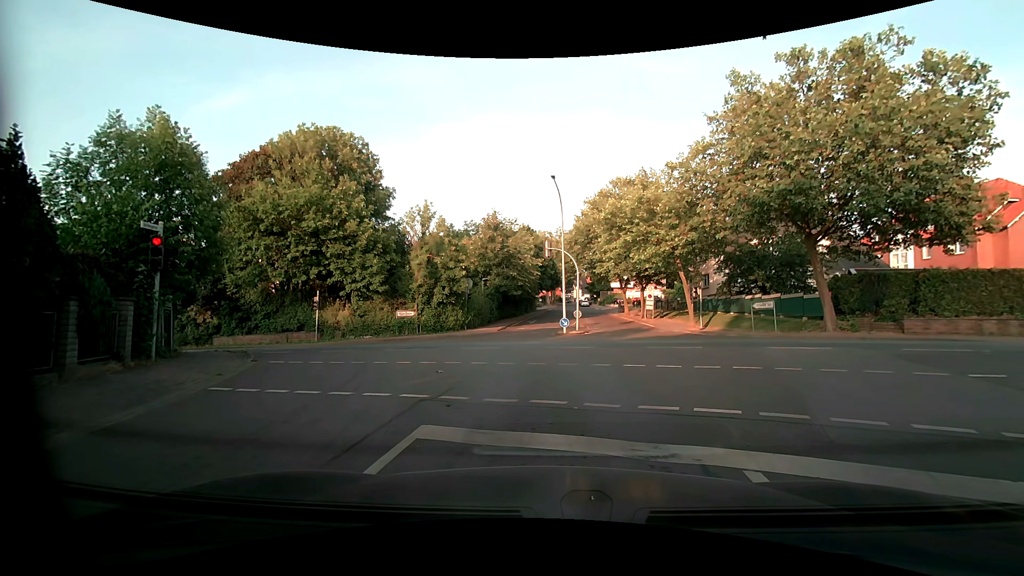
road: residential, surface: asphalt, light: Day
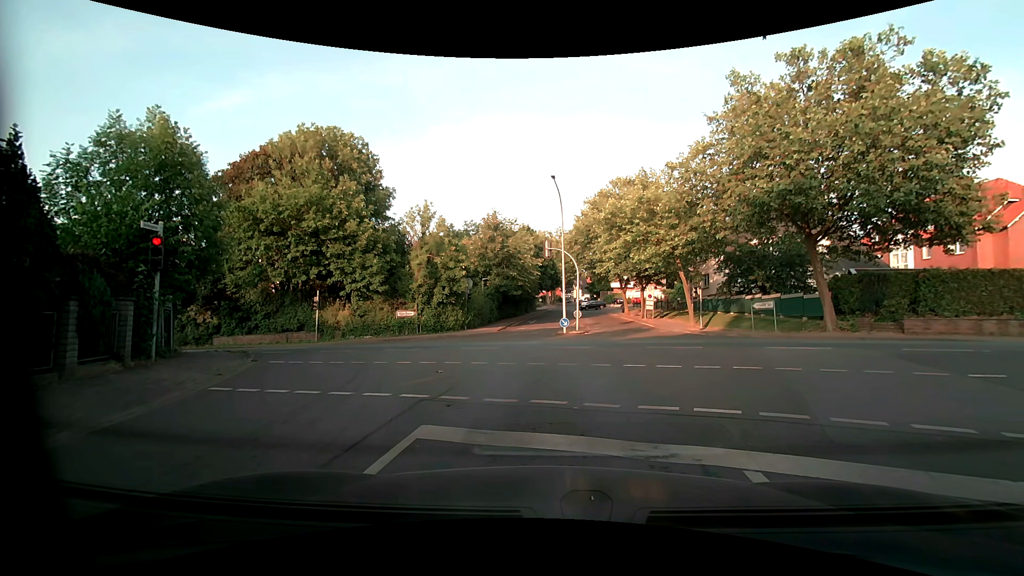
(0.0, 0.0) m; 0°
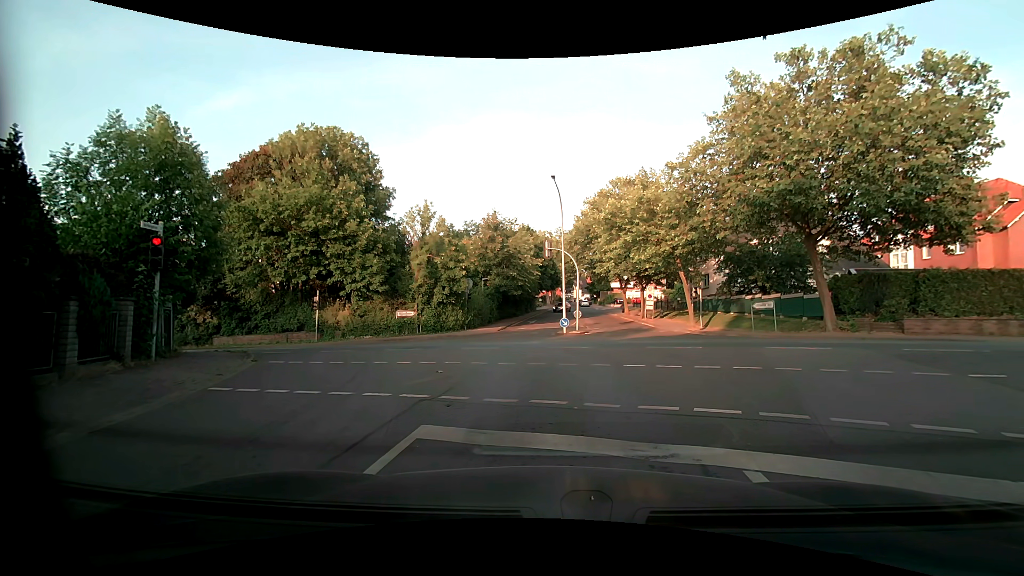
(0.0, 0.0) m; 0°
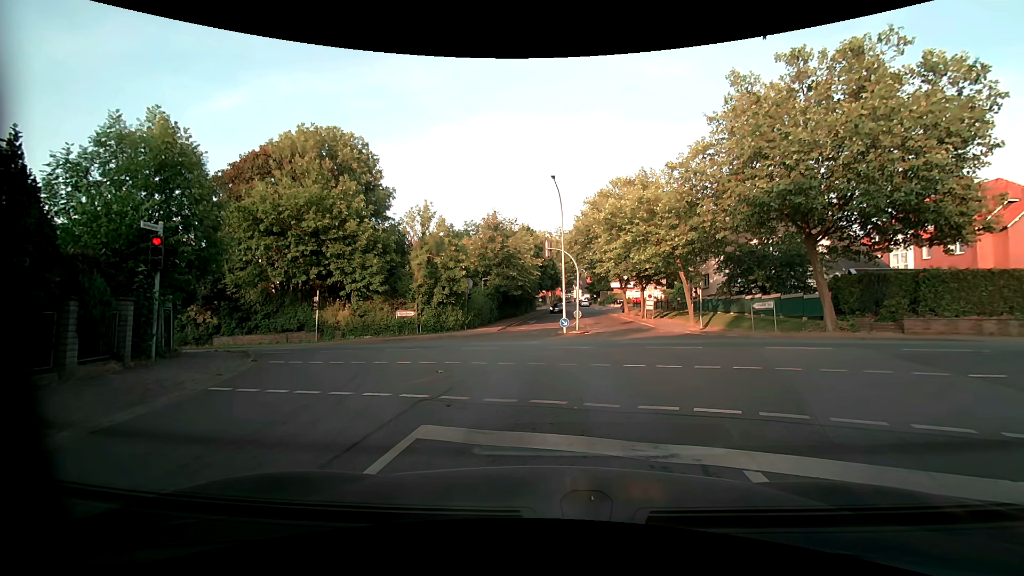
(0.0, 0.0) m; 0°
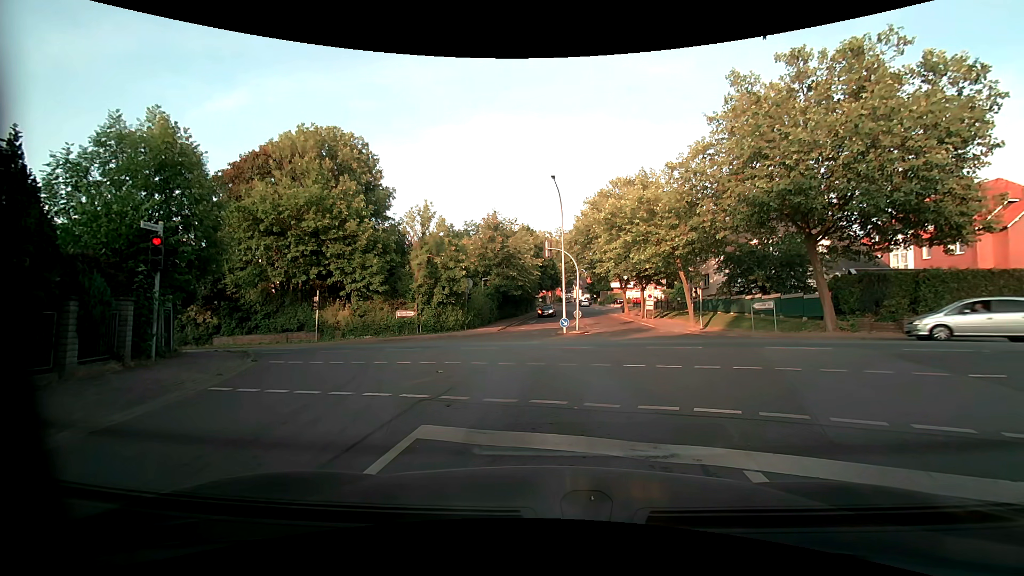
(0.0, 0.0) m; 0°
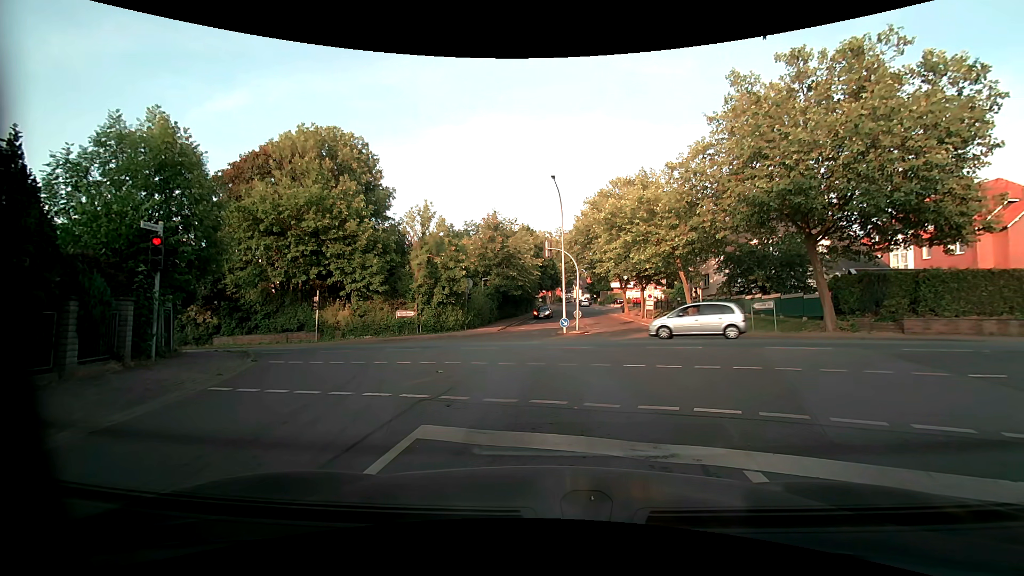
(0.0, 0.0) m; 0°
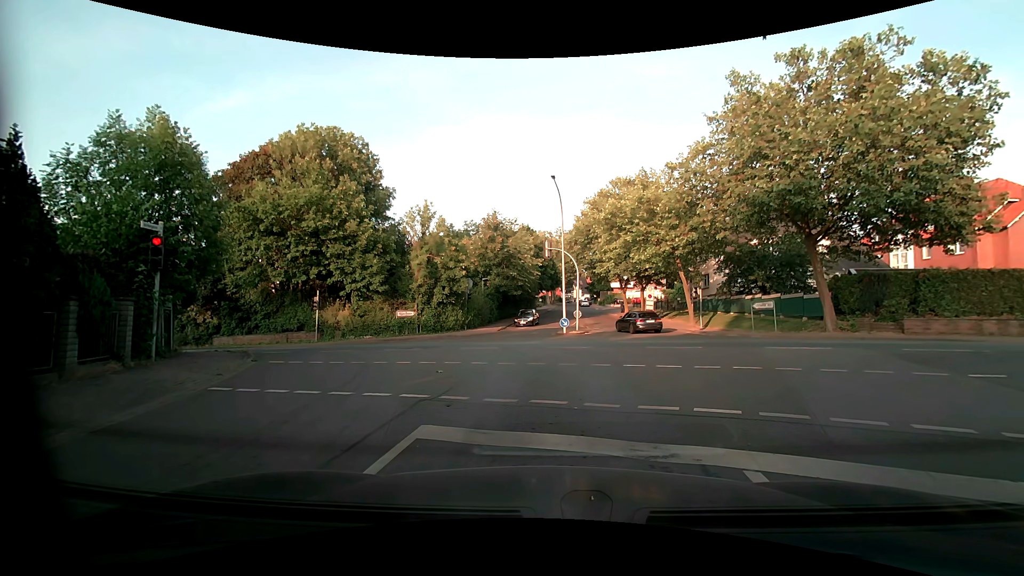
(0.0, 0.0) m; 0°
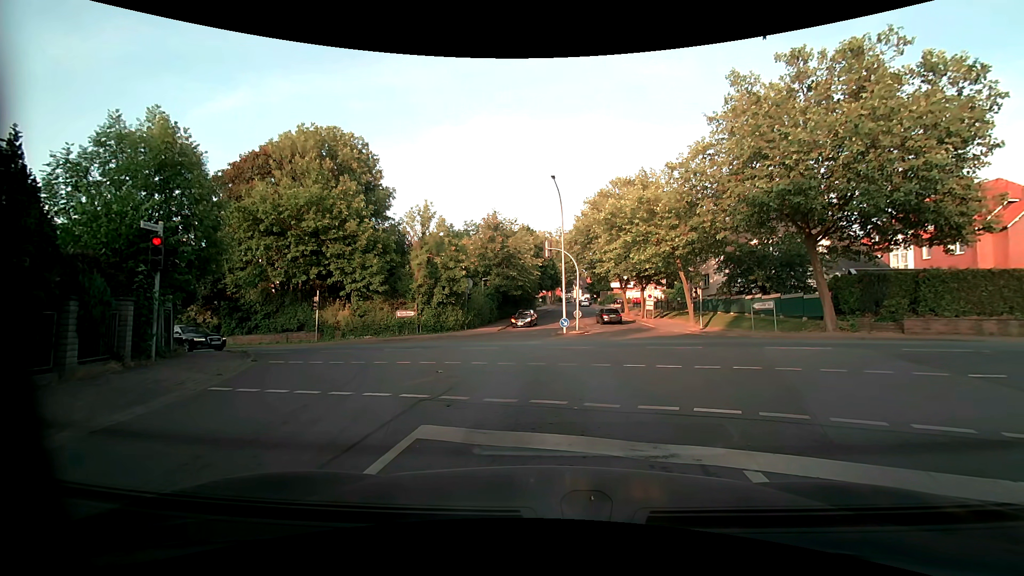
(0.0, 0.0) m; 0°
